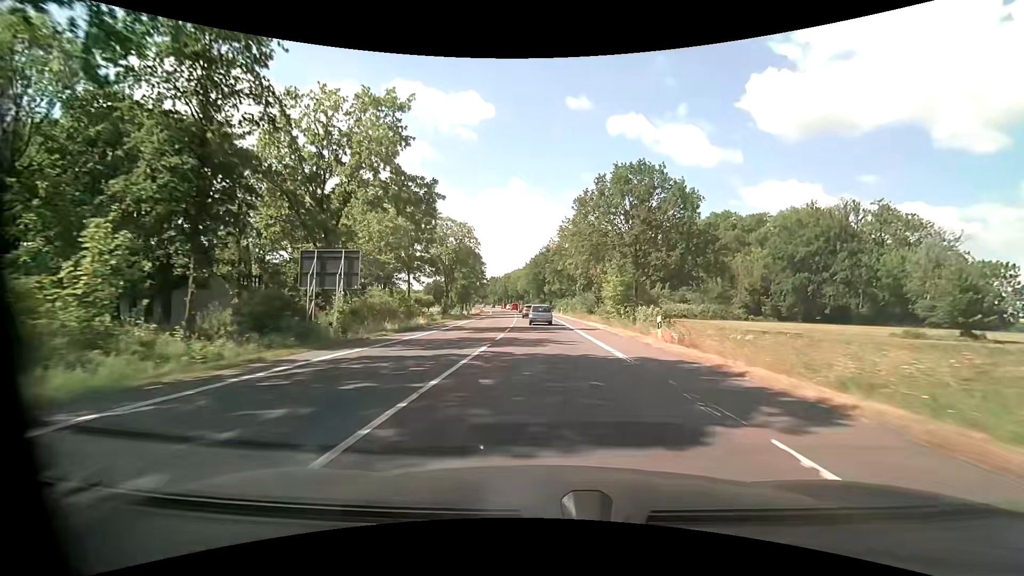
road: primary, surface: asphalt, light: Day
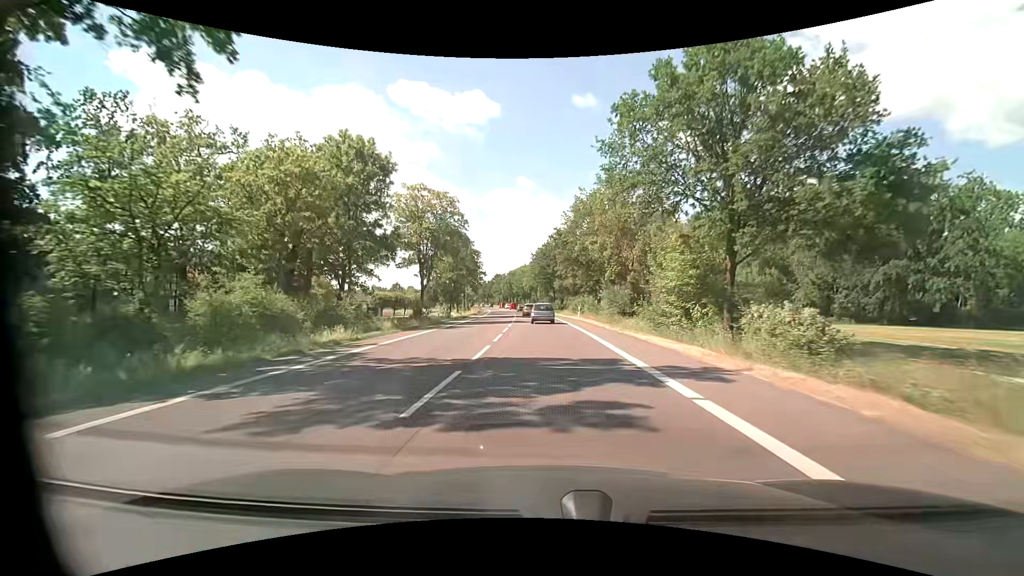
(-0.1, +19.8) m; -1°
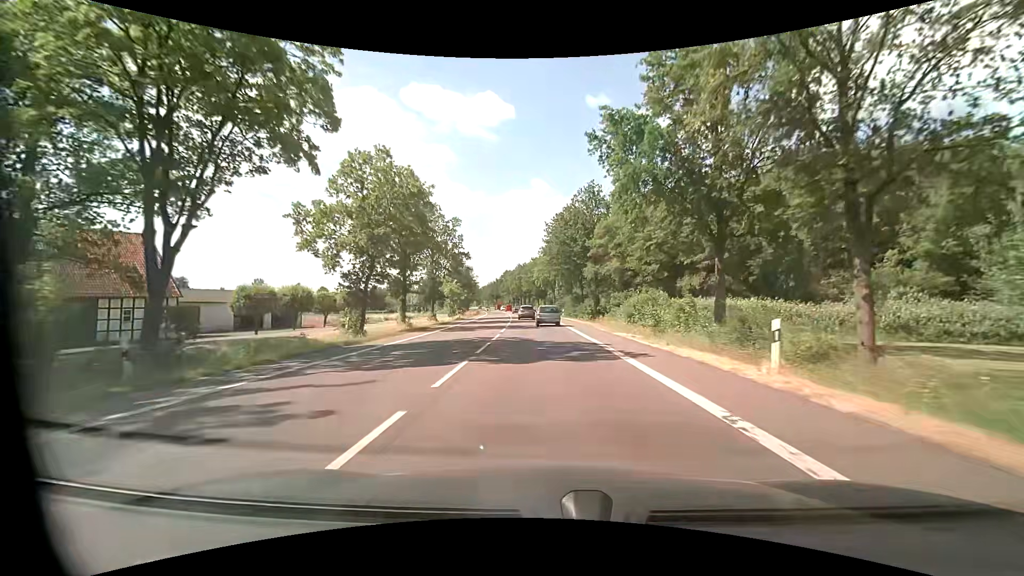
(-0.8, +39.7) m; -2°
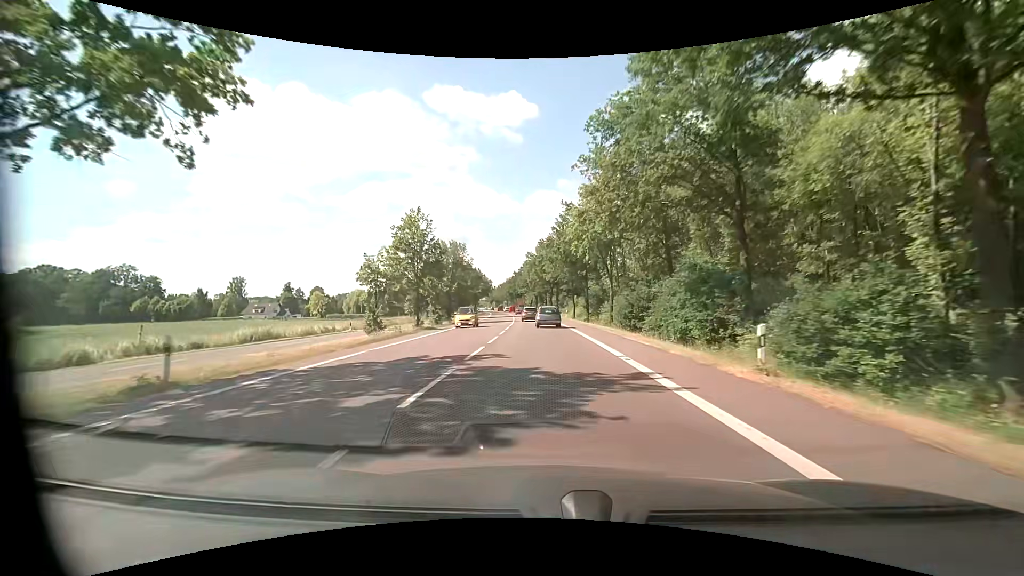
(-1.3, +49.7) m; -3°
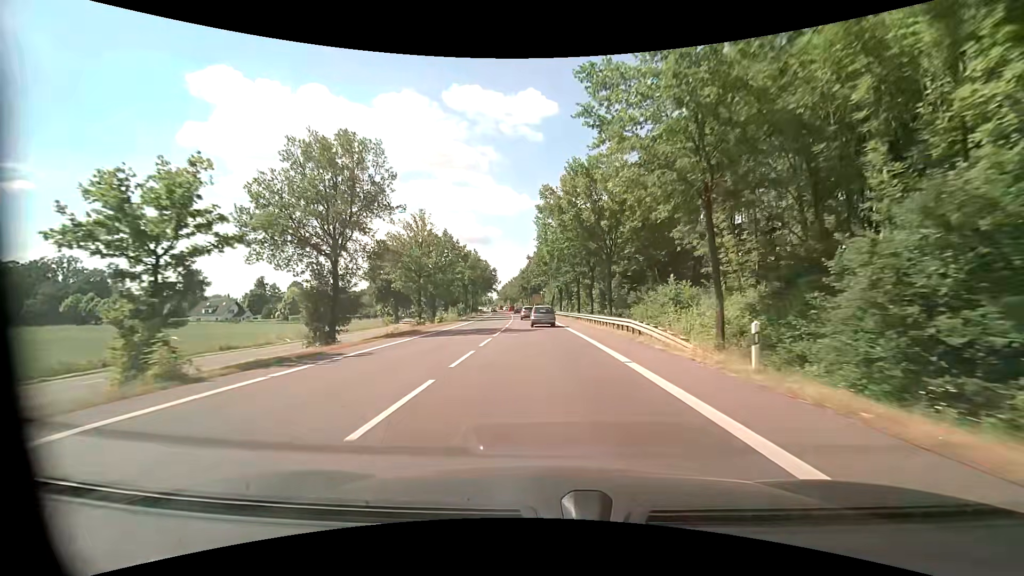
(-1.3, +49.6) m; -3°
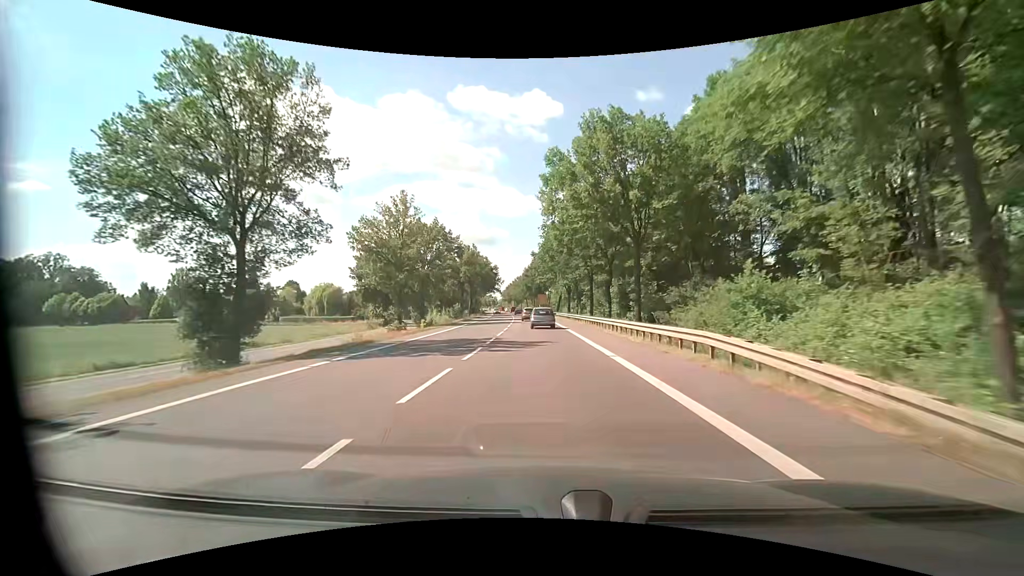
(-0.1, +10.0) m; 0°
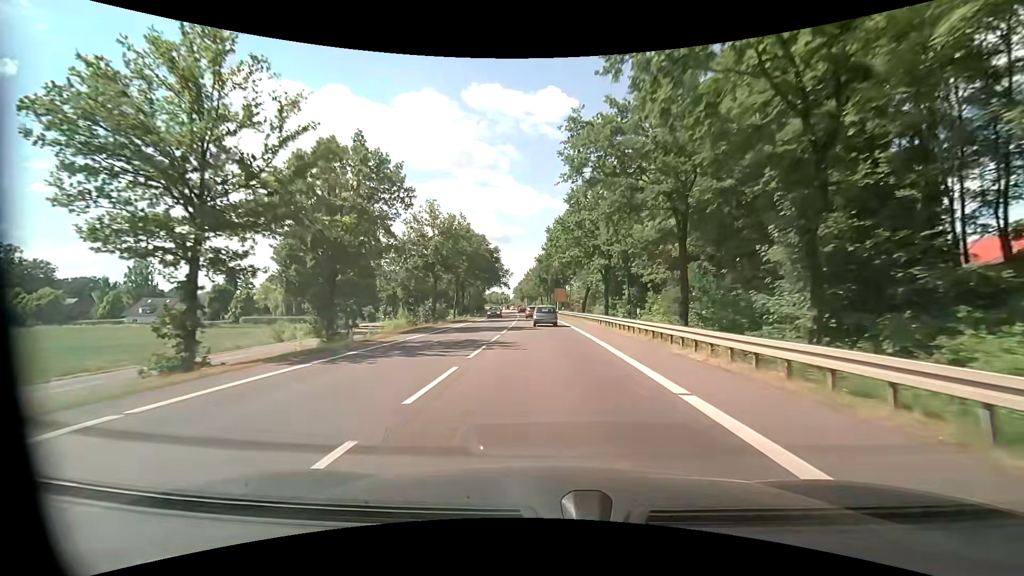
(-0.9, +30.2) m; -3°
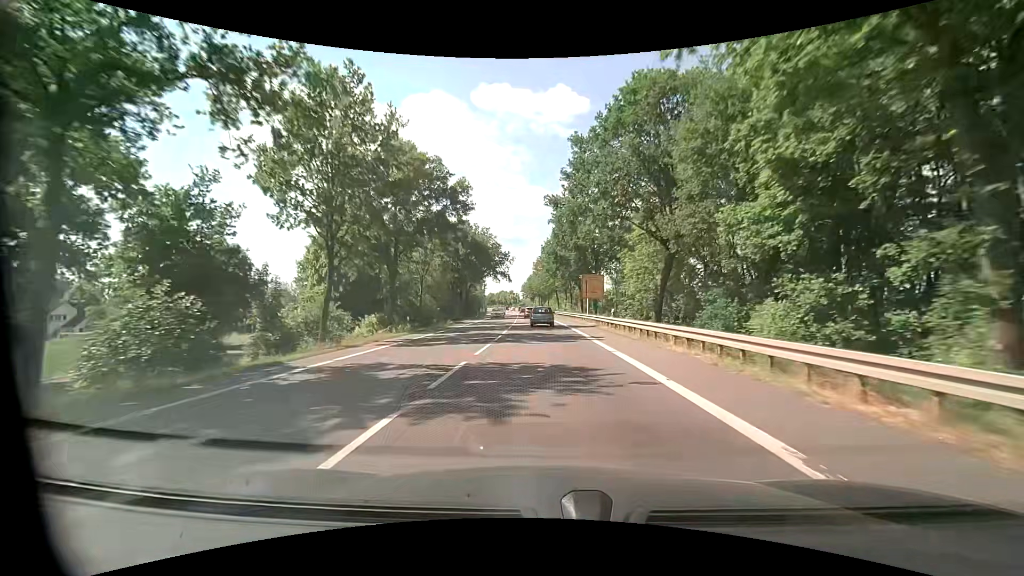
(-0.6, +40.8) m; -1°
(0, +10) (0, +20) (0, +30) (-1, +40) (-1, +50) (-2, +60) (-2, +70) (-3, +80) (-3, +90) (-4, +100) m
